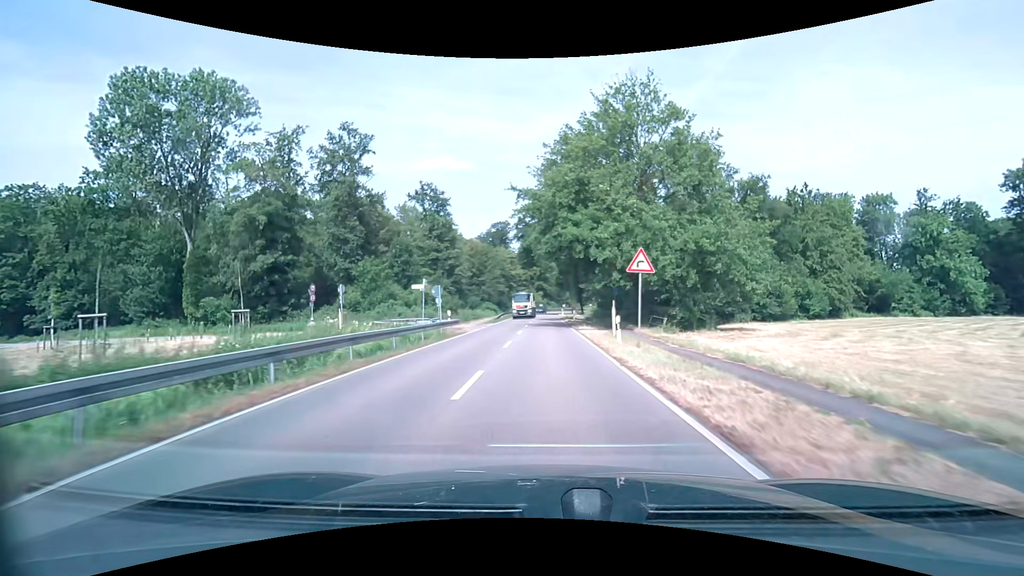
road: secondary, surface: asphalt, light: Day
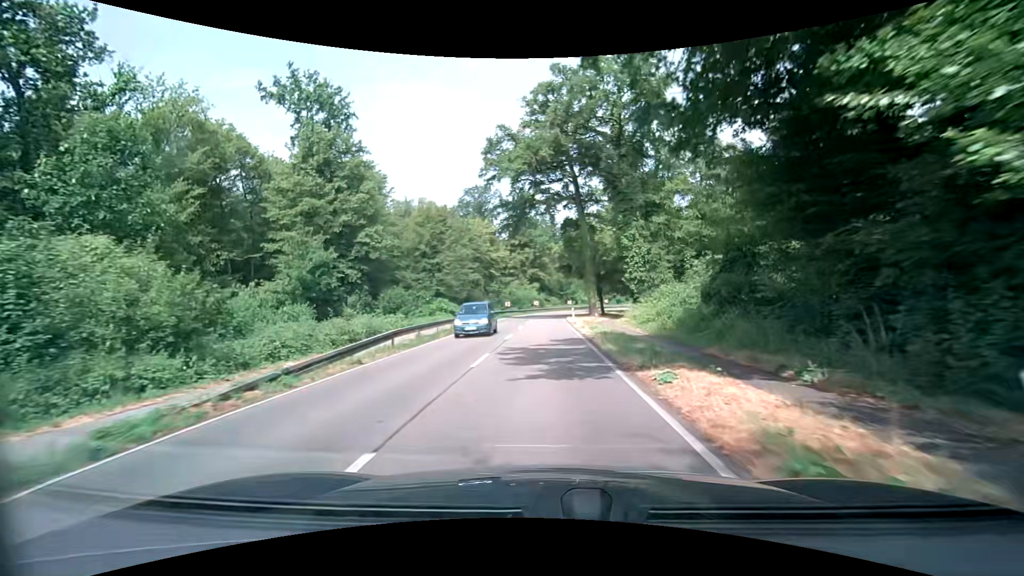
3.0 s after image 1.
(+0.3, +41.5) m; 0°
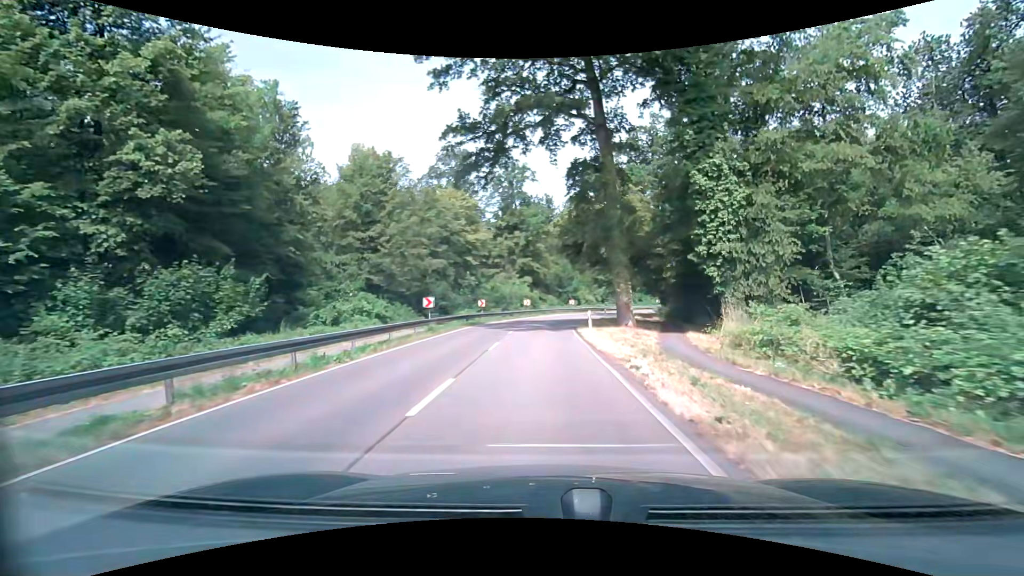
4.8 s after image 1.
(+0.1, +22.8) m; +1°
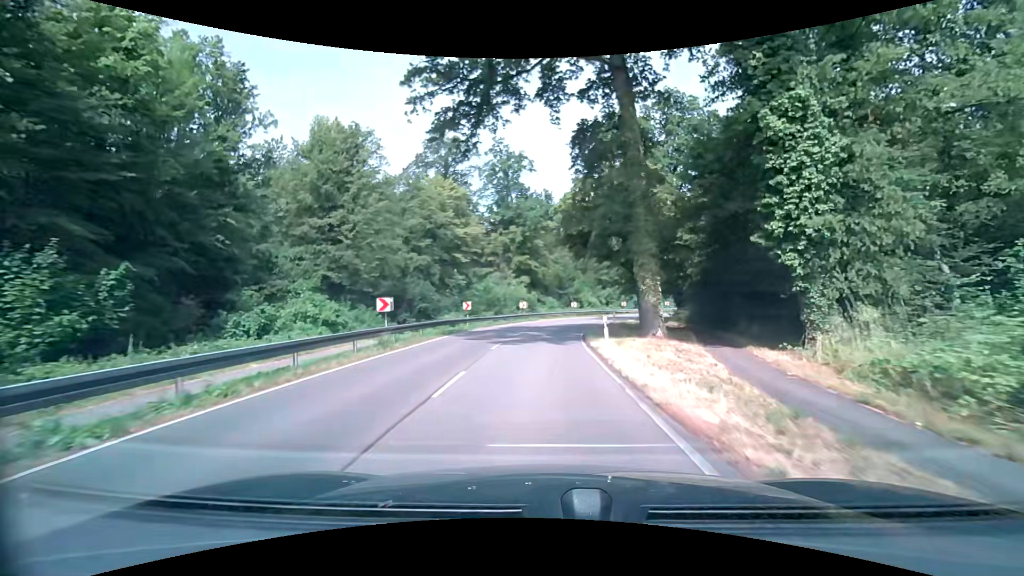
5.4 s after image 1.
(0.0, +7.5) m; 0°
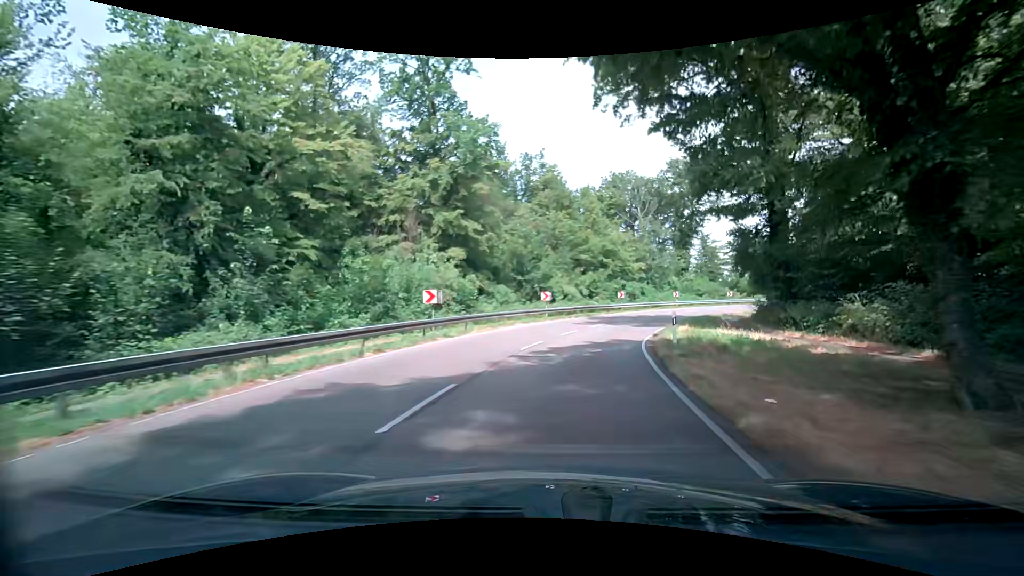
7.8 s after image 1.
(+0.4, +29.4) m; +4°
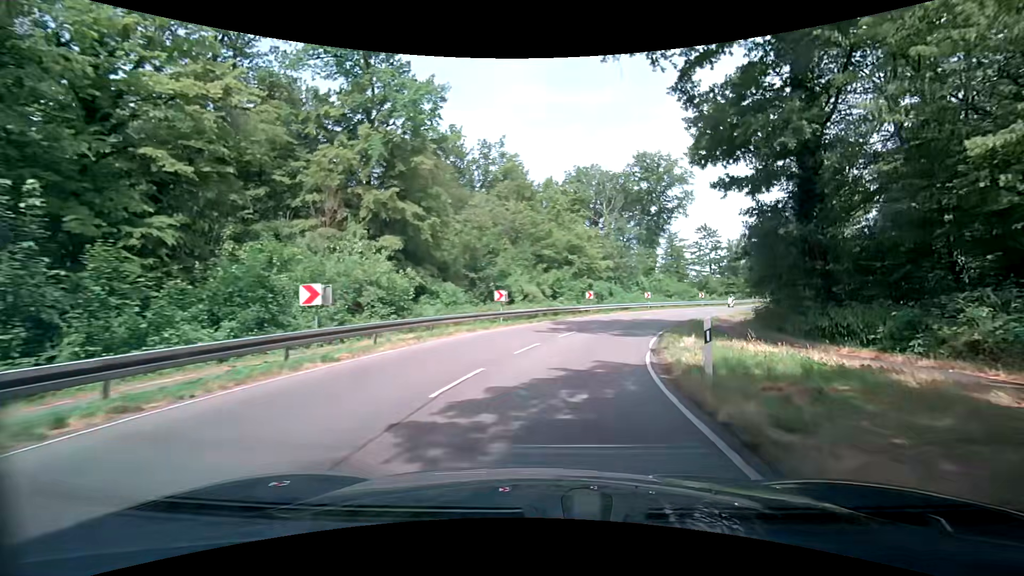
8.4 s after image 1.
(+0.3, +7.0) m; +5°
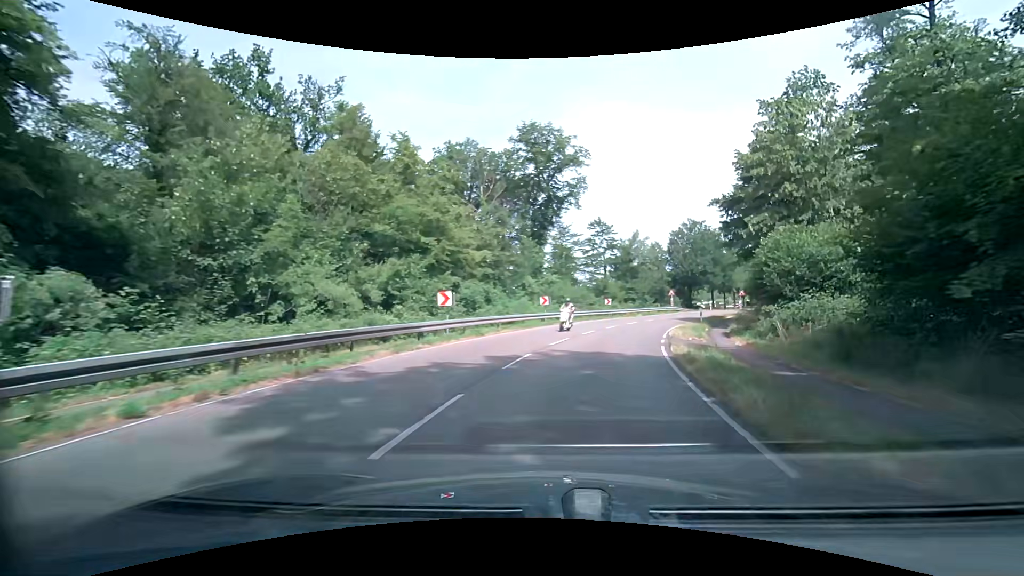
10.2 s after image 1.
(+2.4, +20.3) m; +14°
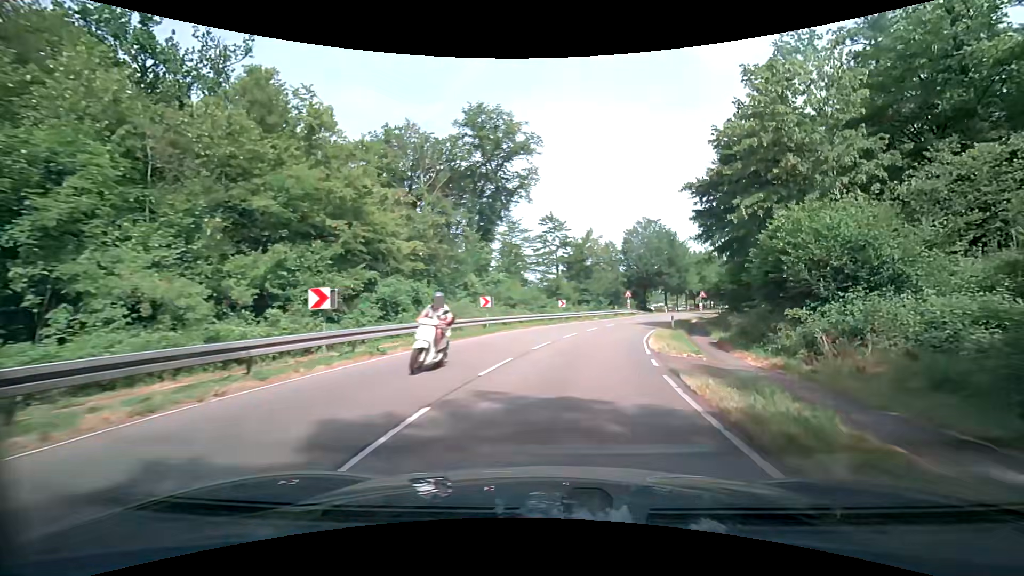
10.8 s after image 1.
(+0.2, +6.9) m; +5°
(+1, +10) (+3, +20) (+5, +29) (+8, +39) (+11, +48) (+15, +58) (+19, +67) (+24, +76) (+28, +85) (+33, +93) m
